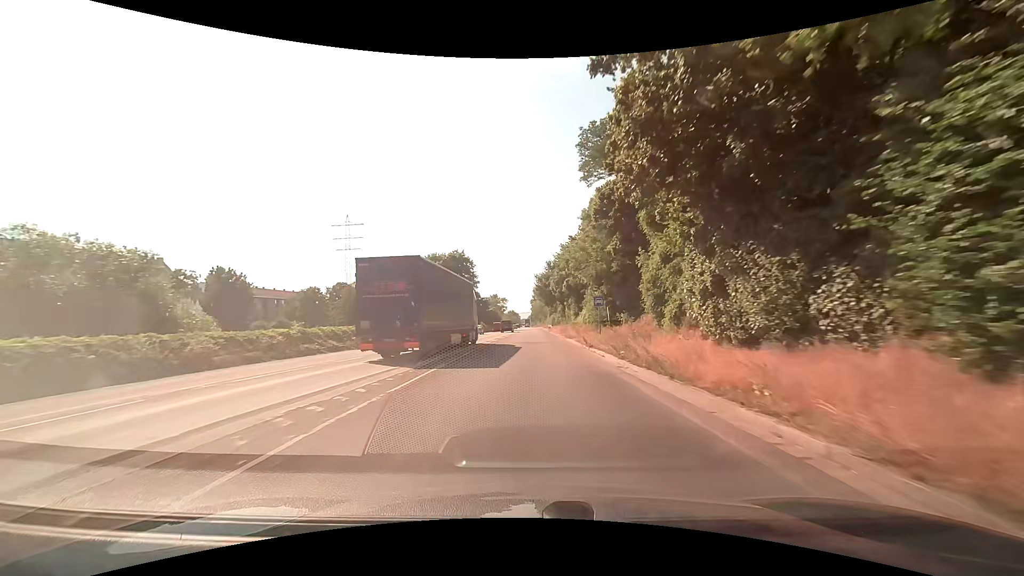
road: trunk_link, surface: asphalt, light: Day
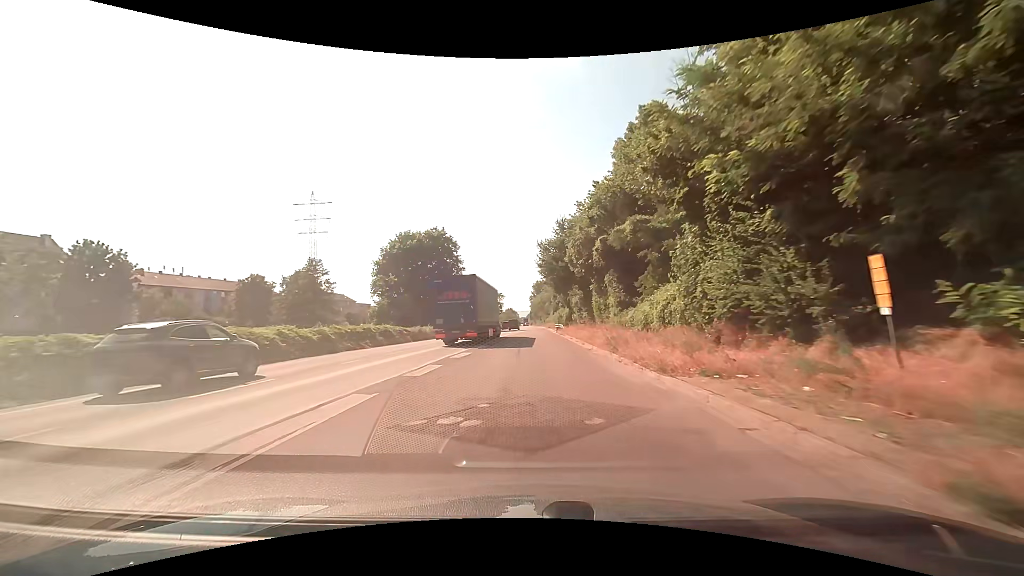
(-0.2, +27.4) m; 0°
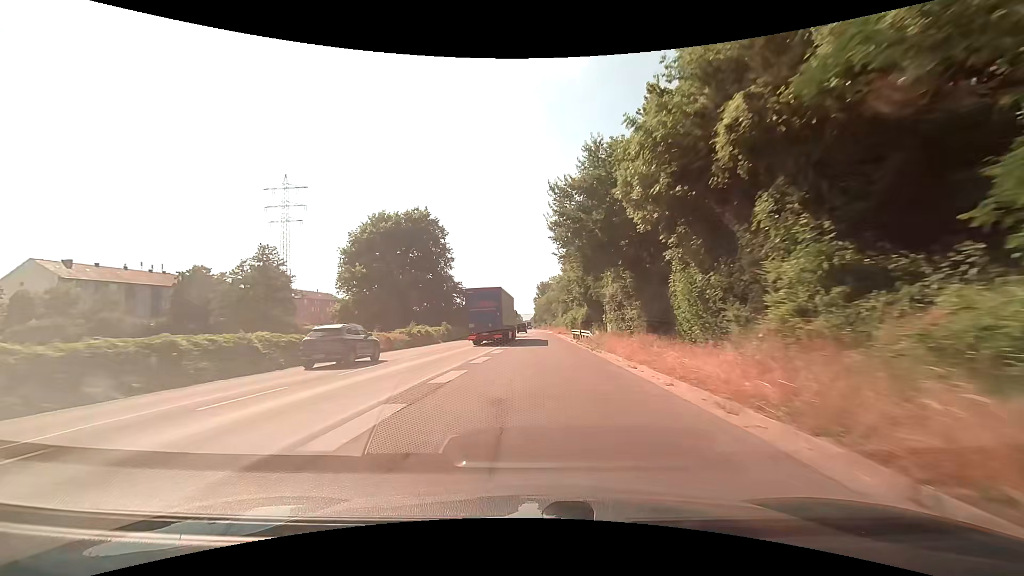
(0.0, +19.3) m; -1°
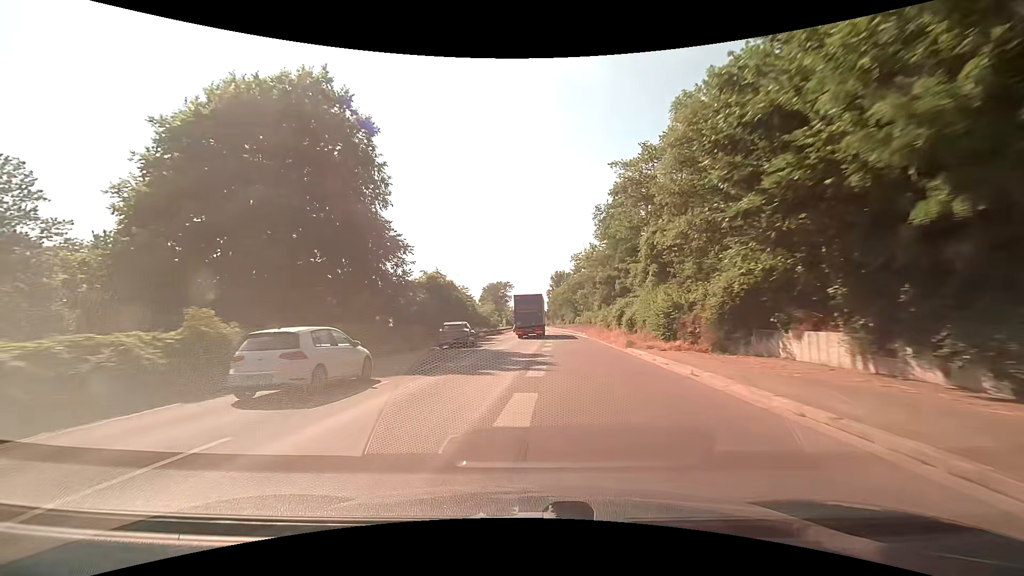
(-0.1, +42.0) m; -1°
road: trunk
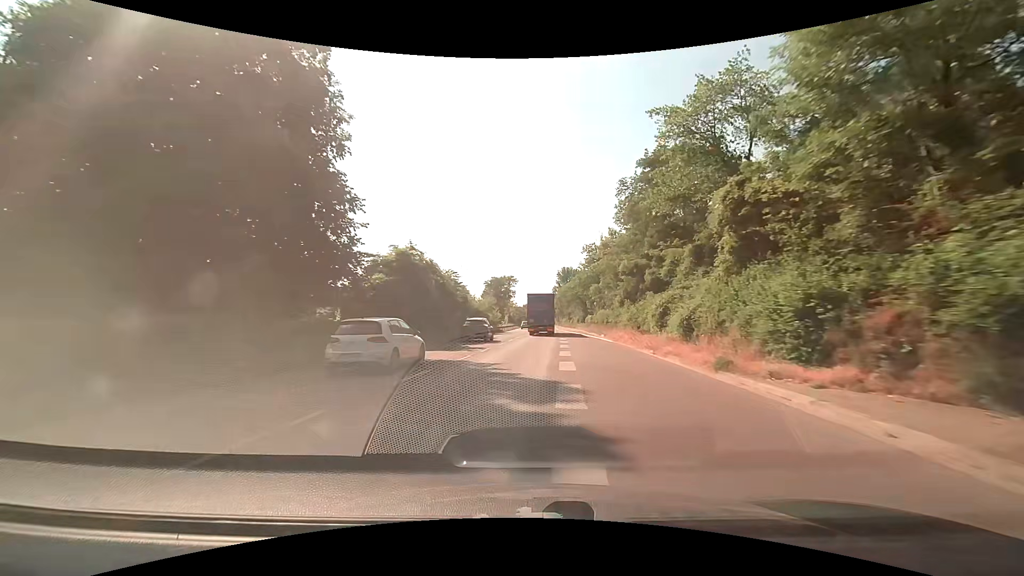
(-0.2, +11.2) m; -1°
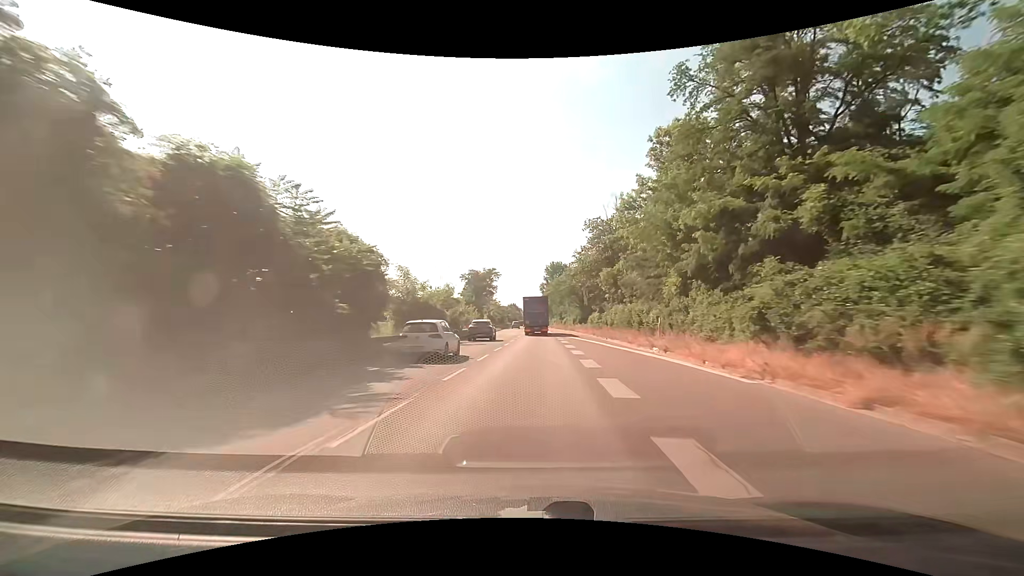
(+0.5, +23.1) m; +2°
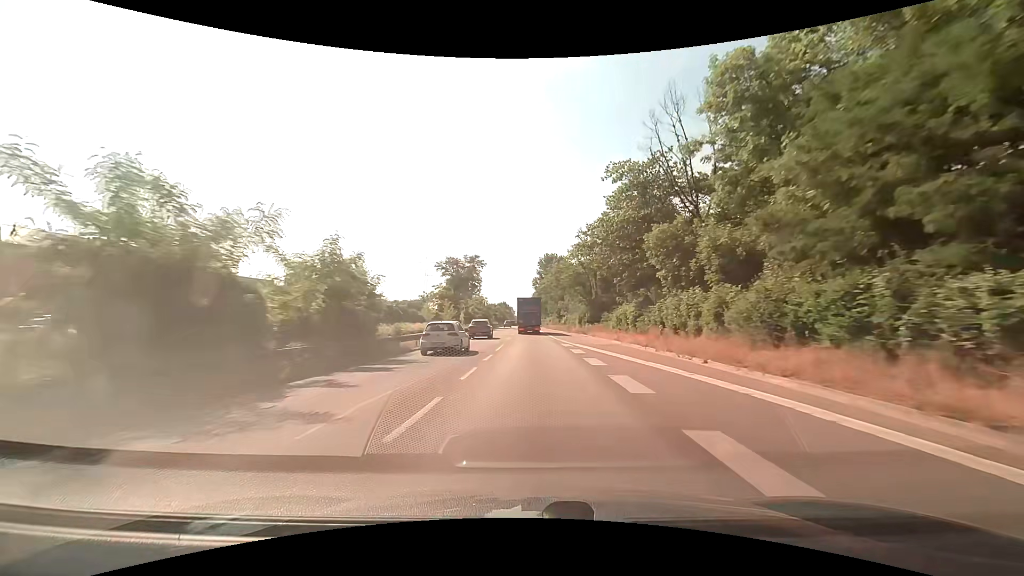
(0.0, +23.9) m; +1°
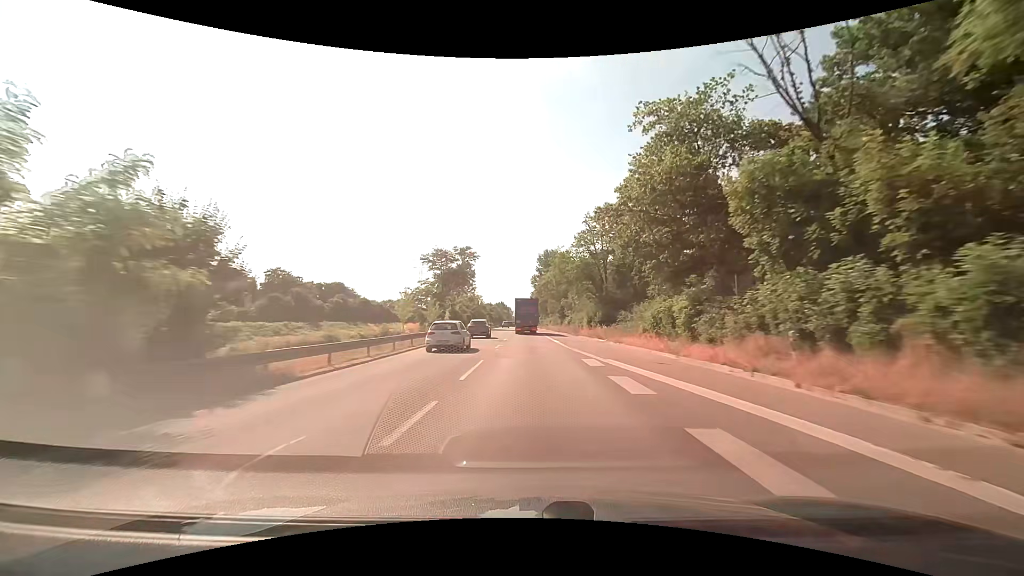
(0.0, +12.3) m; 0°
(0, +10) (0, +20) (0, +30) (0, +40) (0, +50) (0, +60) (0, +70) (-1, +80) (-1, +90) (-1, +100) m
